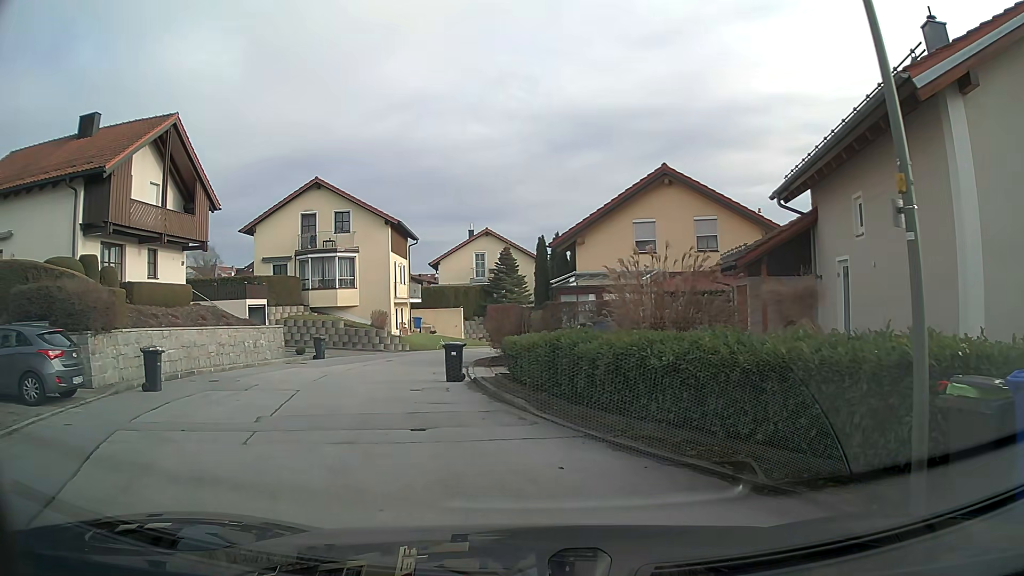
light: Day
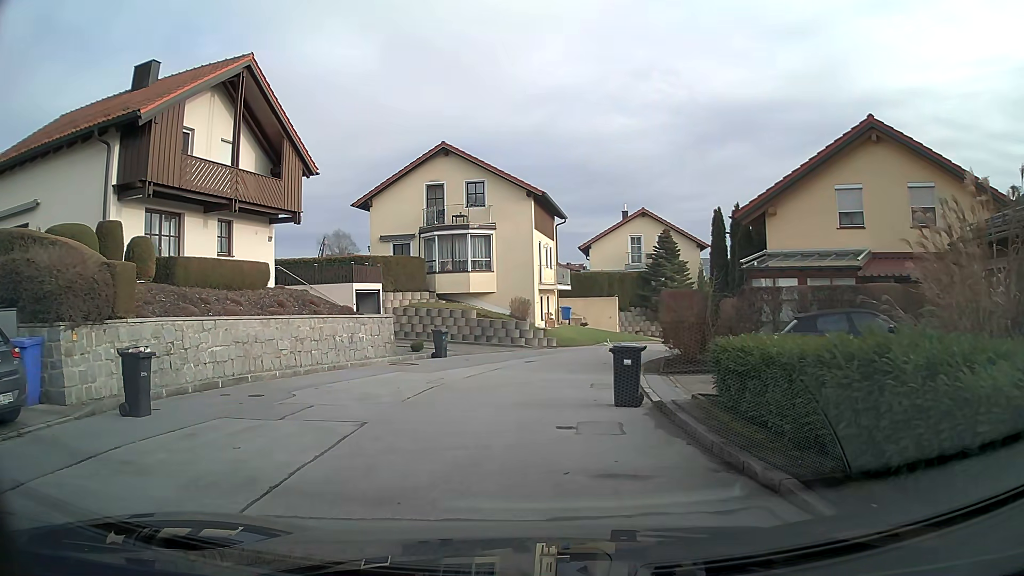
(-0.7, +5.9) m; -12°
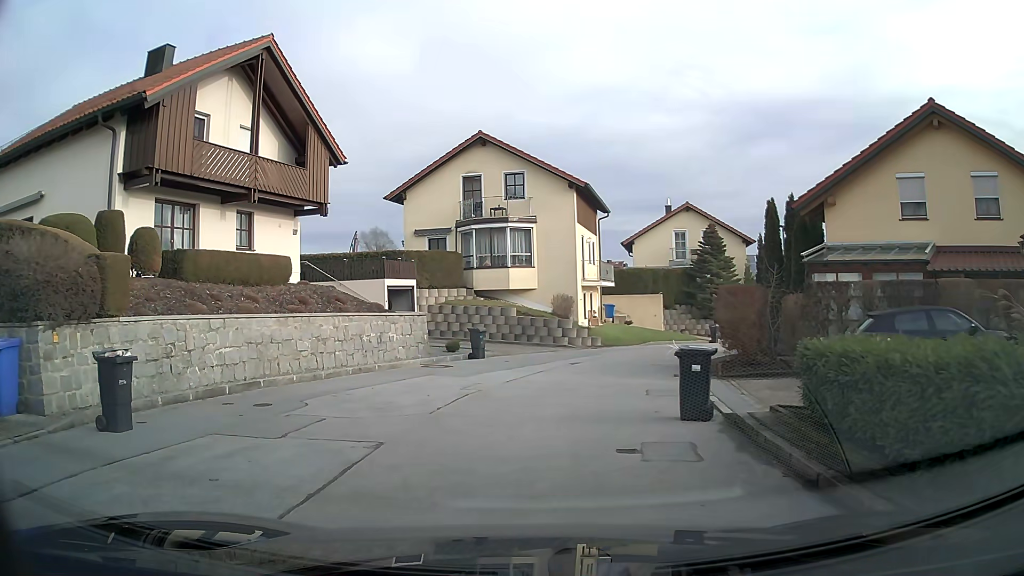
(0.0, +1.6) m; -3°
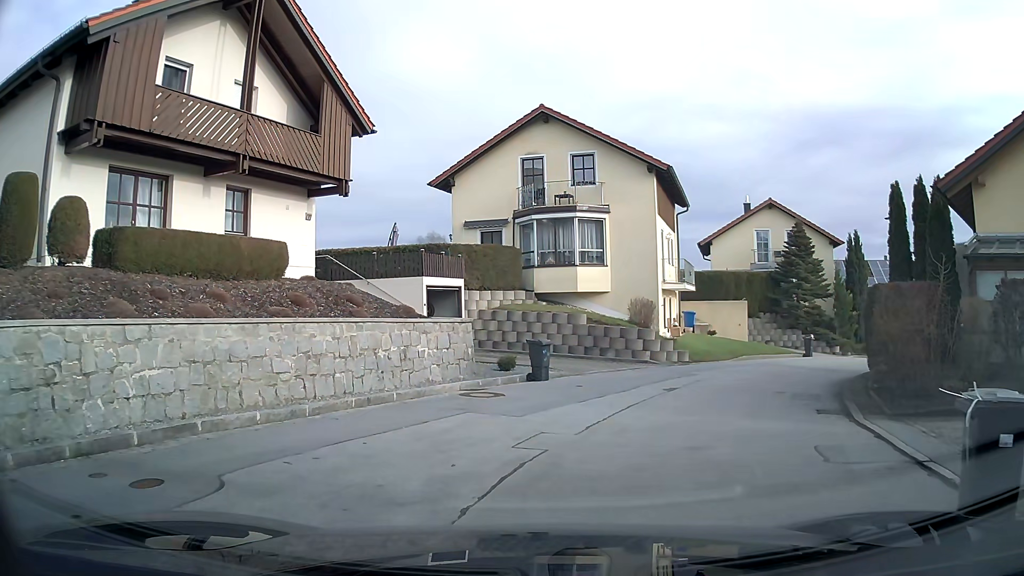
(-0.2, +5.0) m; -3°
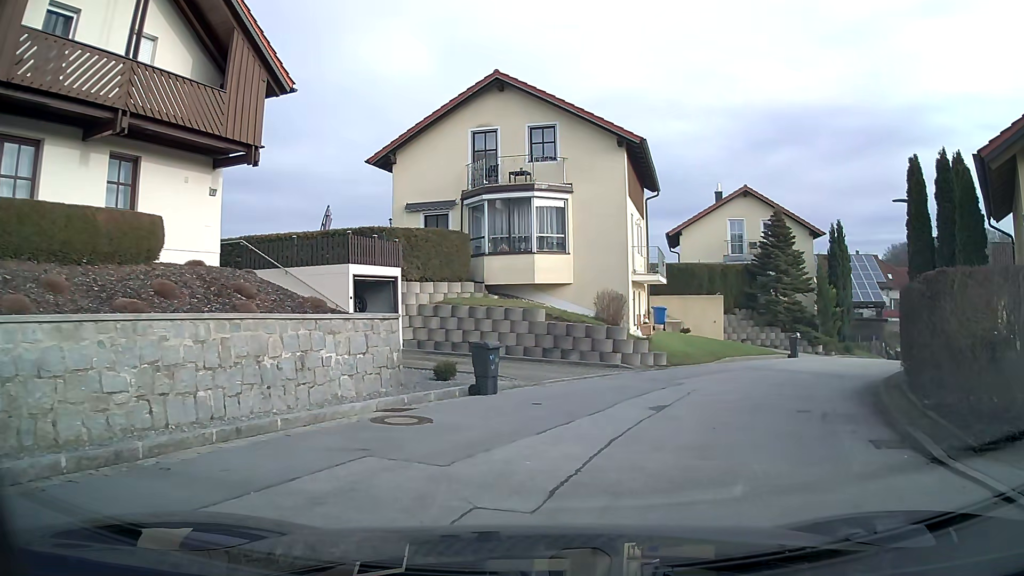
(+0.1, +3.5) m; +5°
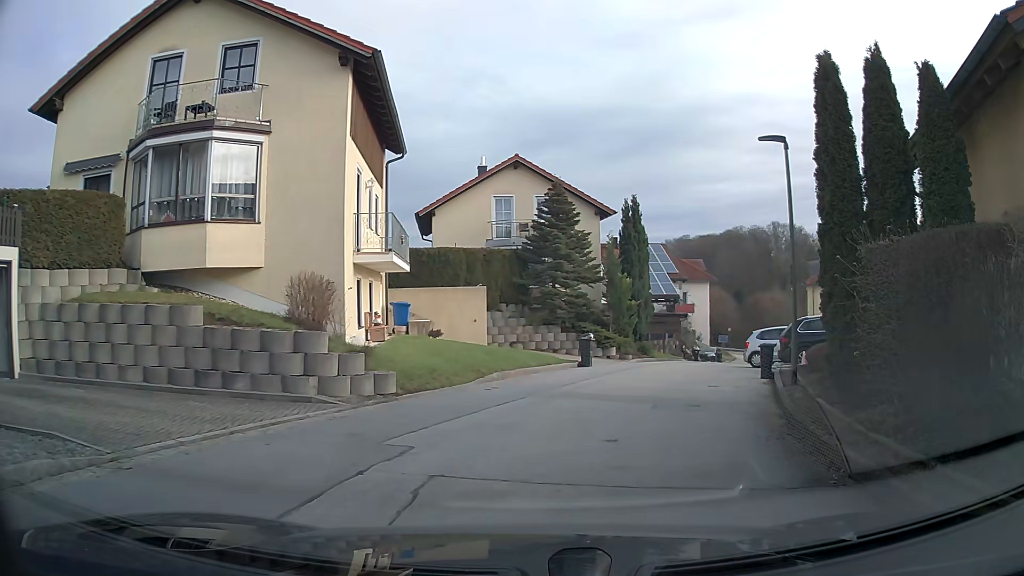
(+1.3, +7.3) m; +20°
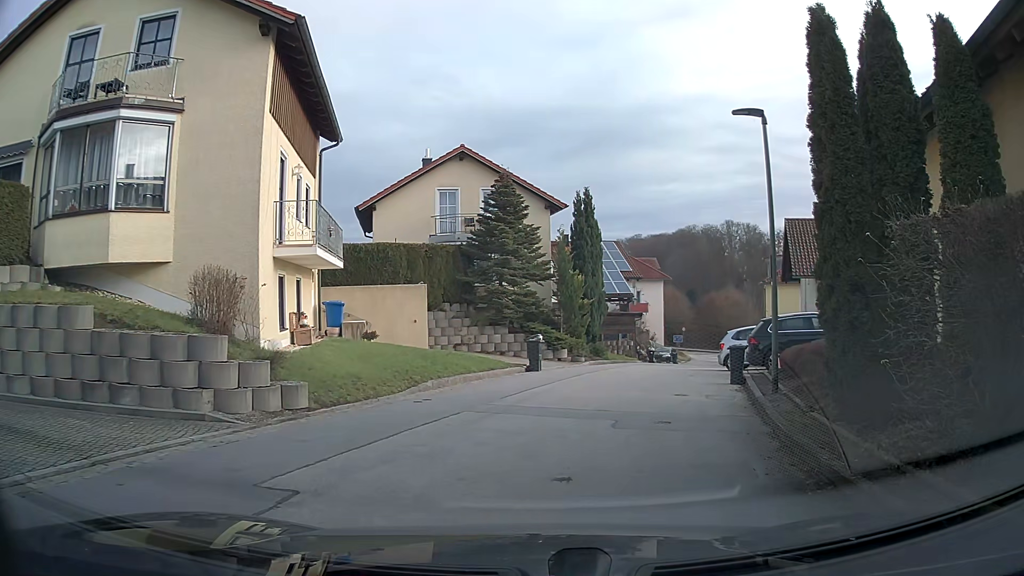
(+0.1, +1.9) m; +4°
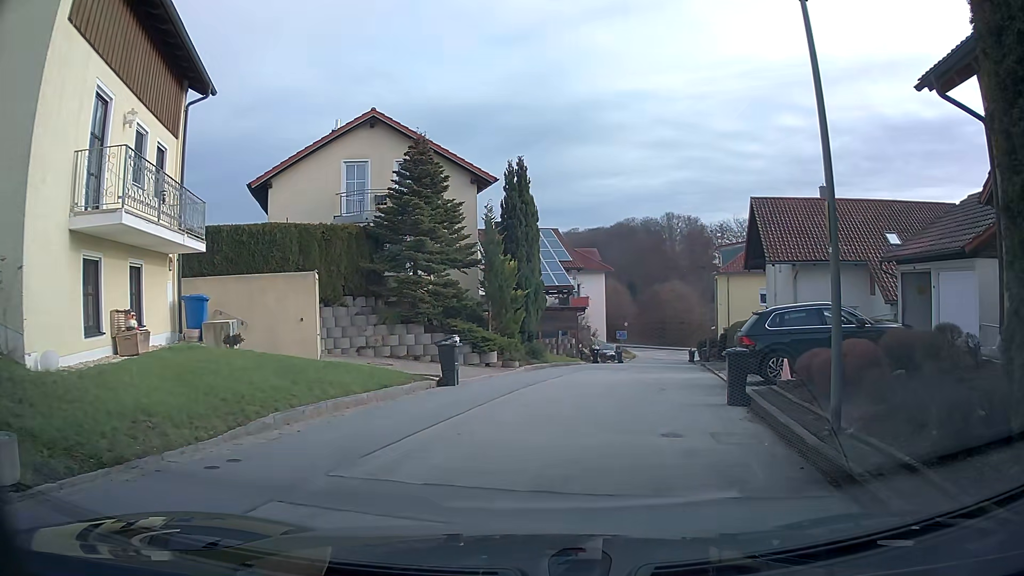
(+0.3, +5.0) m; +5°
(+1, +10) (+3, +20) (+5, +30) (+7, +39) (+9, +49) (+11, +59) (+15, +68) (+24, +69) (+33, +64) (+40, +57) m
